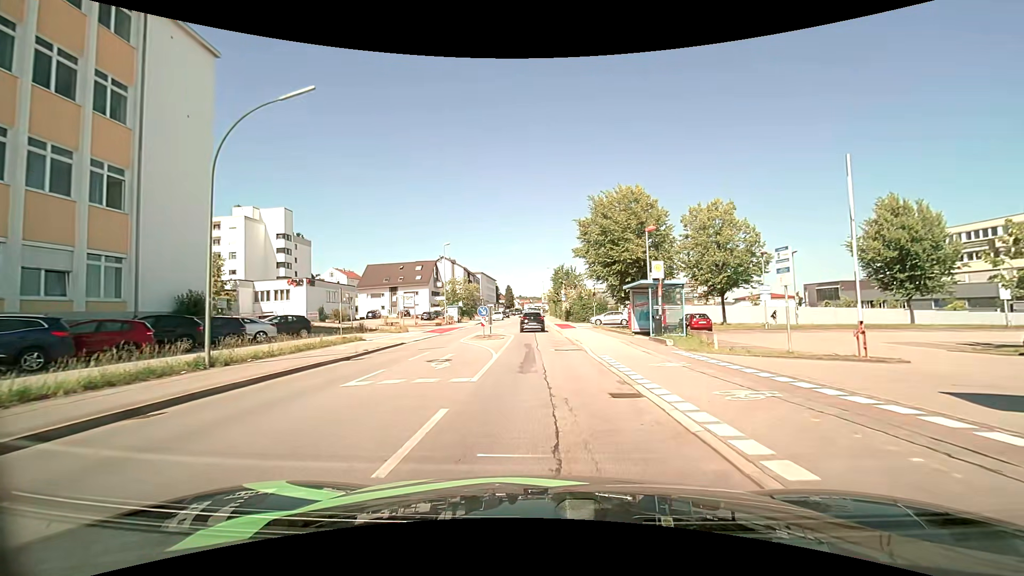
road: tertiary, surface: asphalt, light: Day
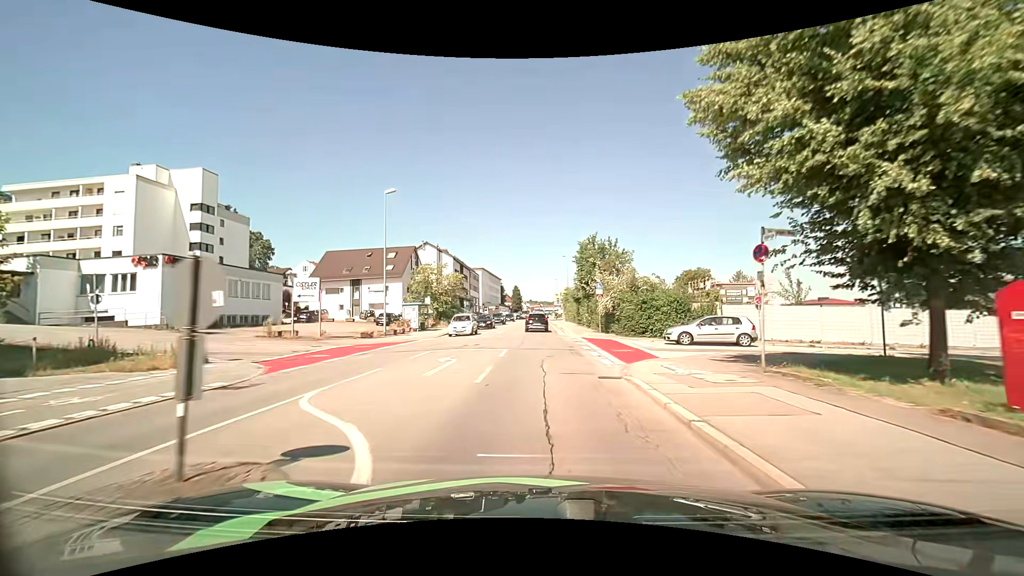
(-0.6, +28.2) m; -2°
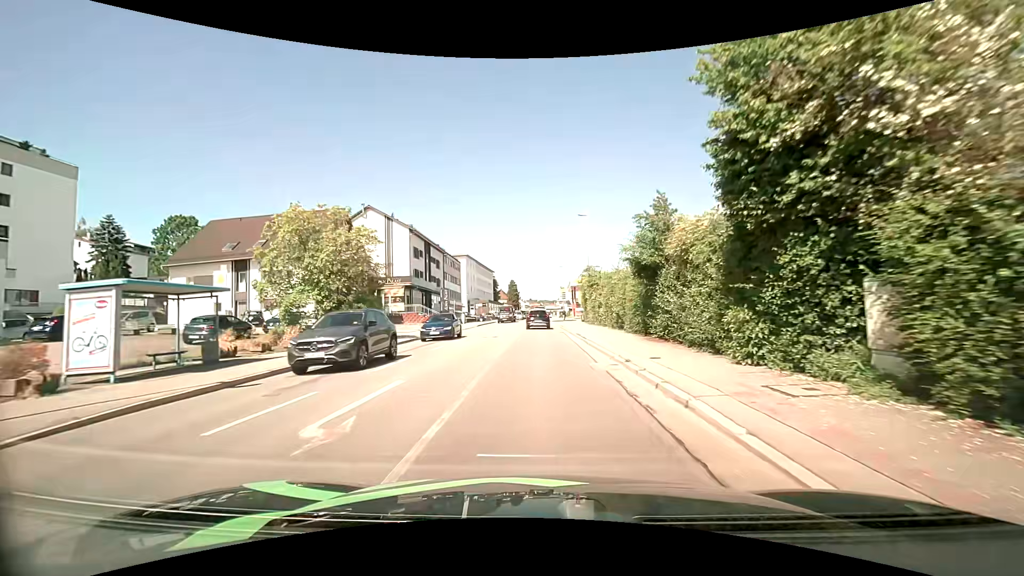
(-0.2, +31.2) m; 0°
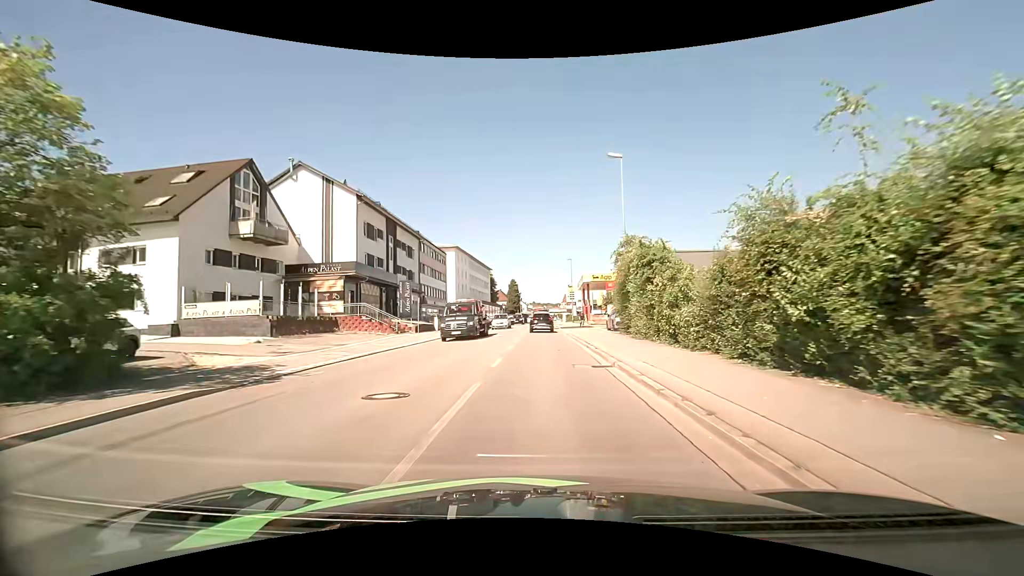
(0.0, +18.5) m; 0°
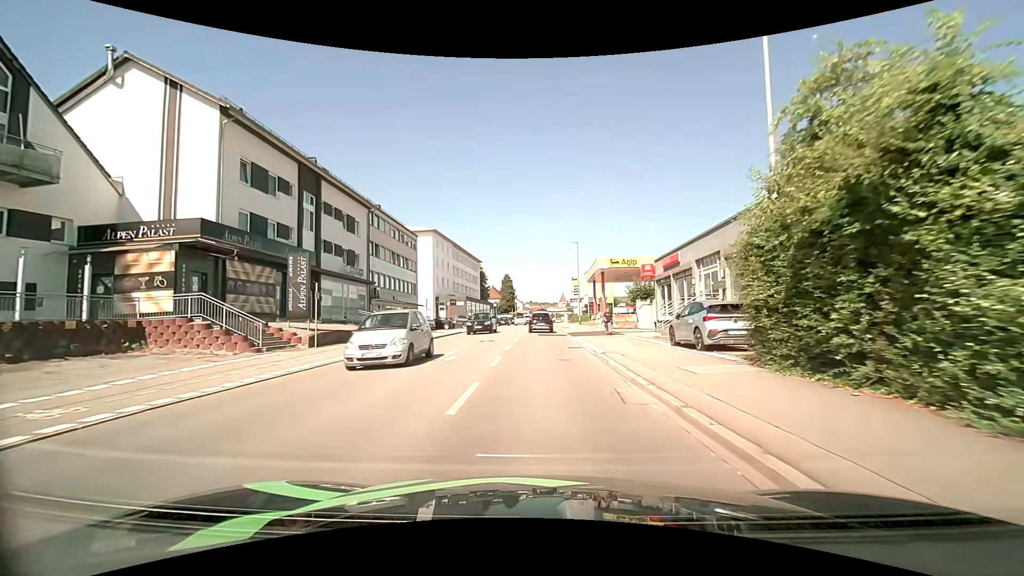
(0.0, +17.9) m; +1°
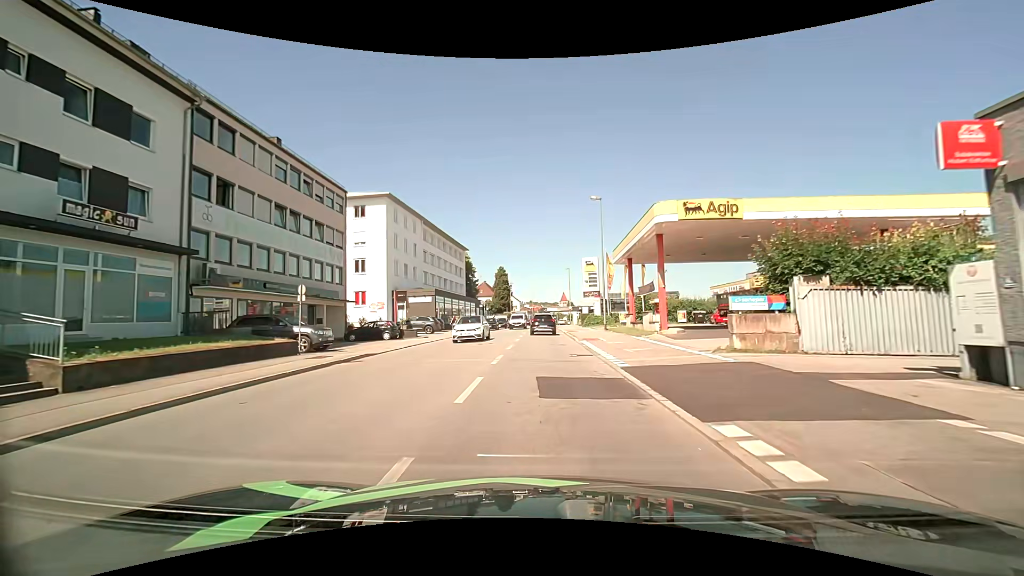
(-0.2, +23.2) m; 0°
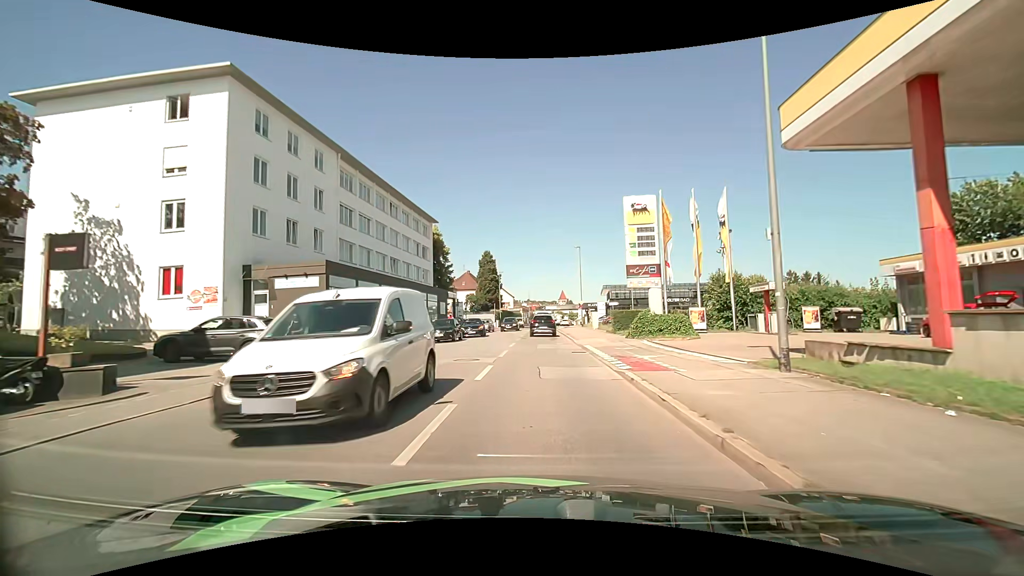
(0.0, +27.5) m; 0°
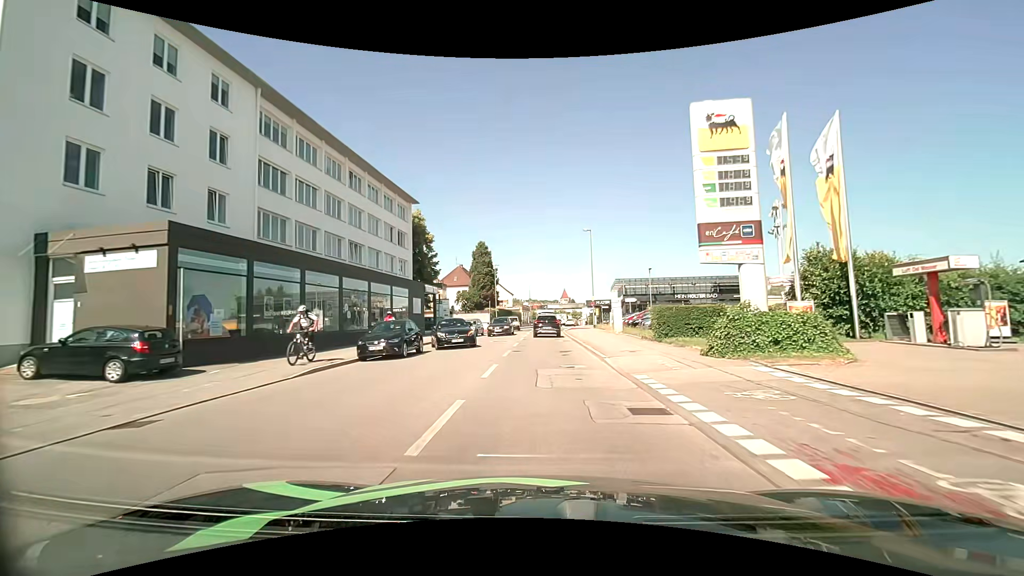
(0.0, +11.7) m; 0°
(0, +10) (0, +20) (0, +30) (+1, +40) (+1, +50) (+1, +60) (+2, +70) (+2, +80) (+3, +90) (+4, +100) m
